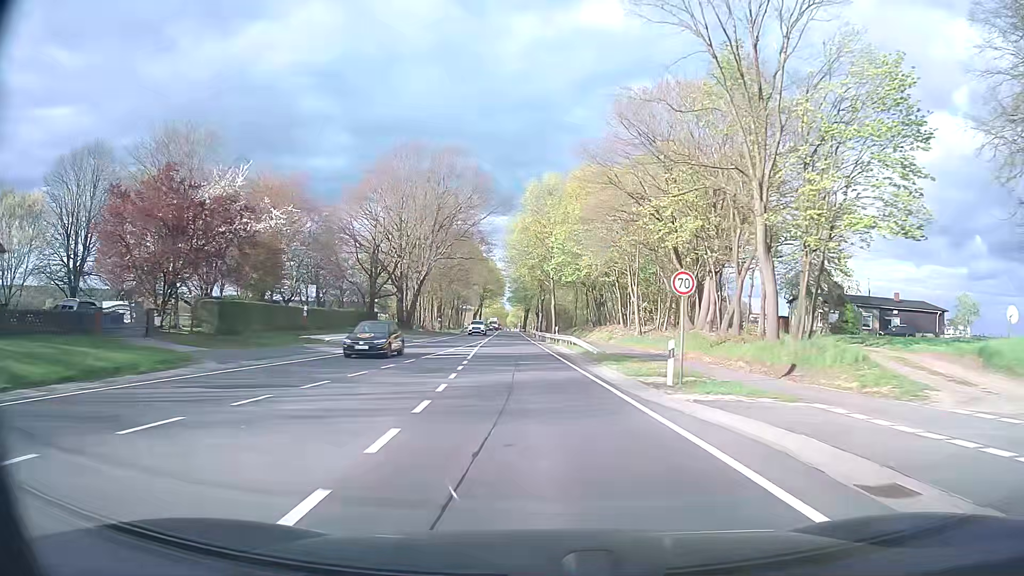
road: primary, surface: asphalt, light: Day
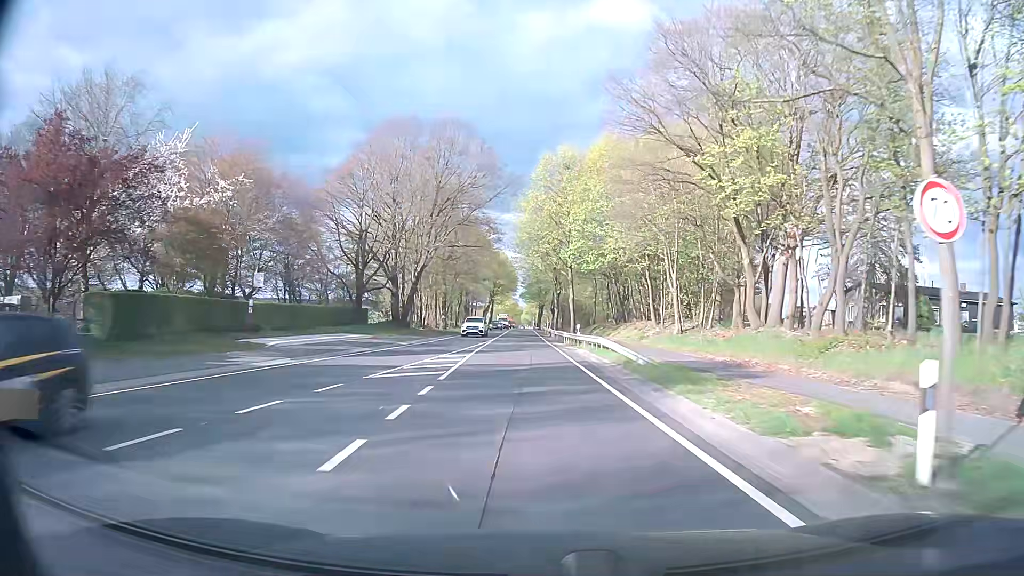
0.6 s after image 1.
(-0.1, +10.8) m; -1°
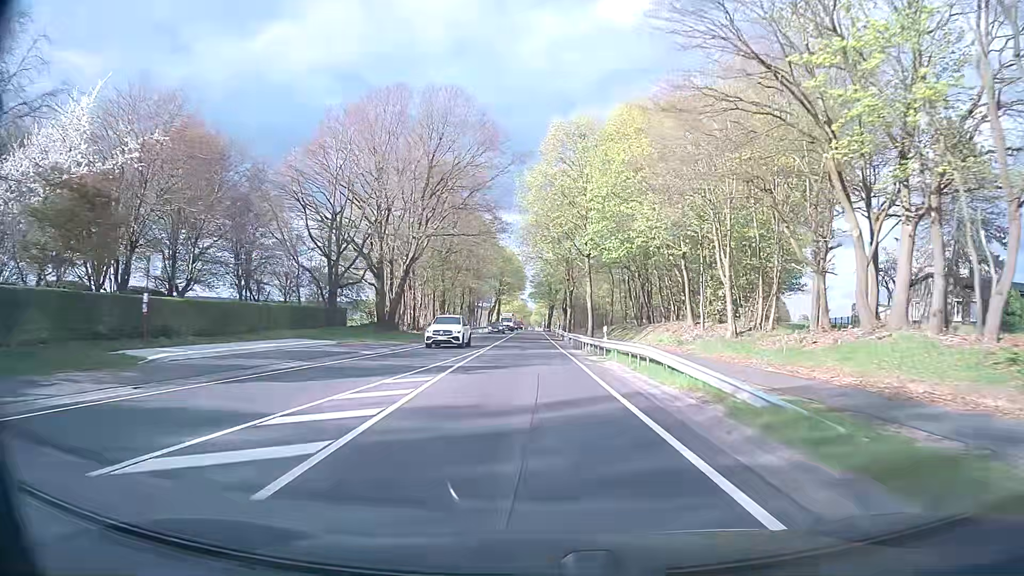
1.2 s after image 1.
(-0.1, +10.8) m; -1°
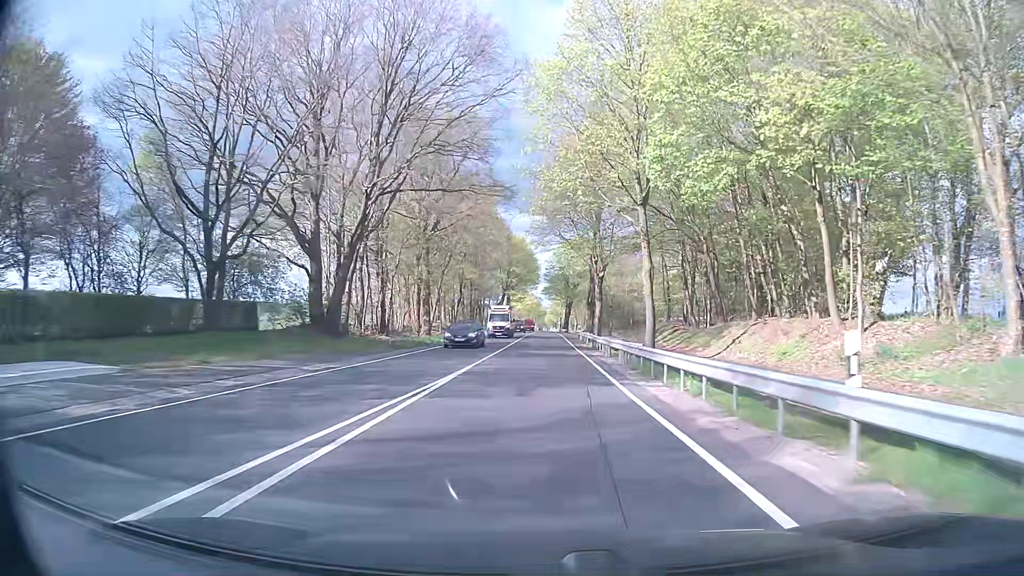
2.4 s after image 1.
(-0.2, +21.6) m; -1°
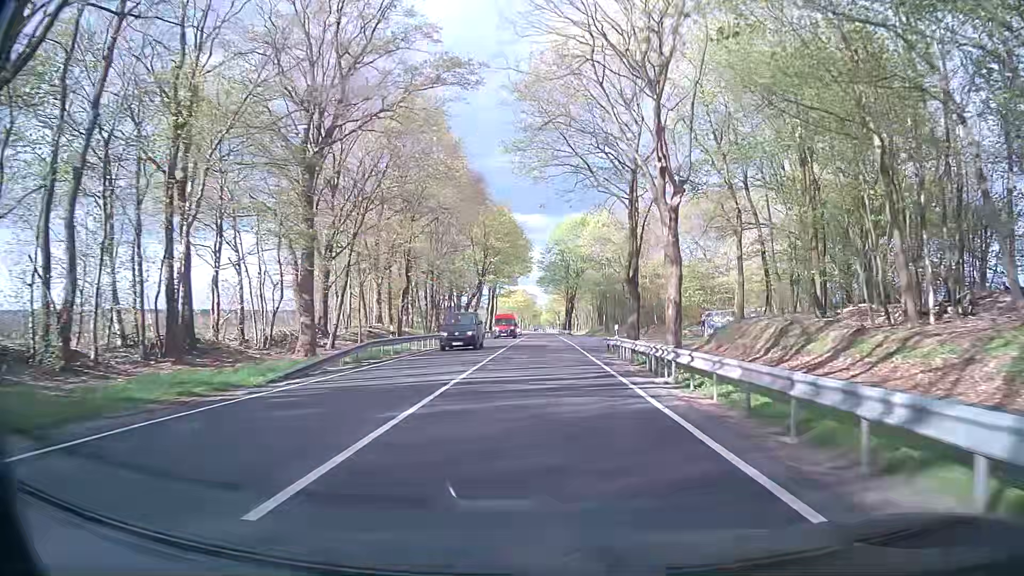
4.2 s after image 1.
(0.0, +32.4) m; 0°
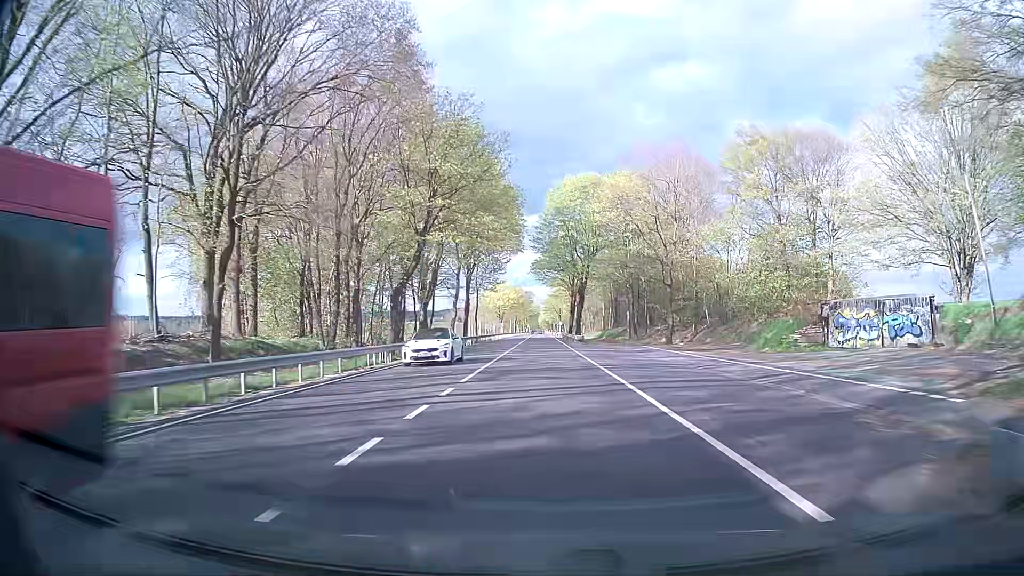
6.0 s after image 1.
(+0.2, +32.3) m; 0°
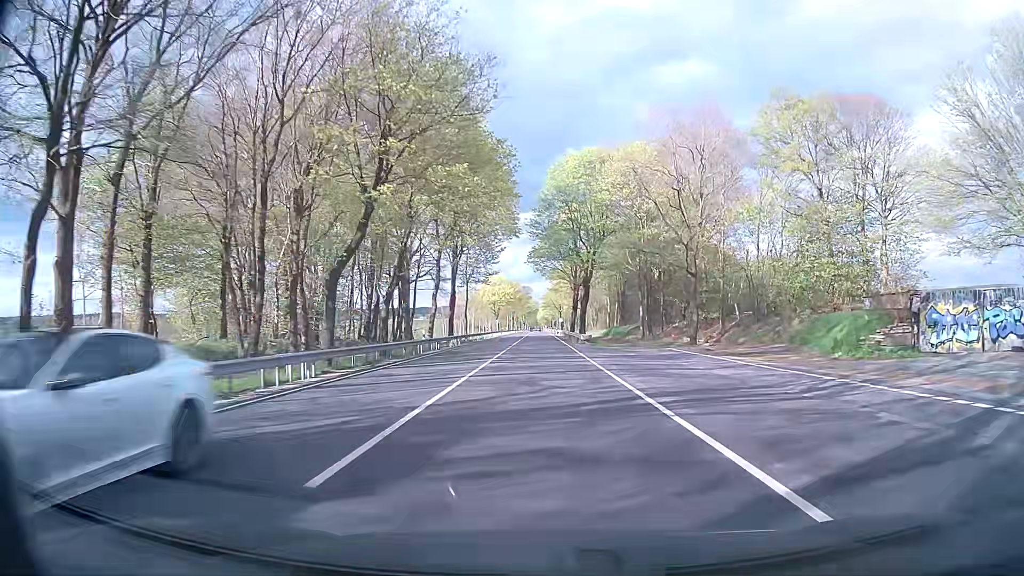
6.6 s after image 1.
(0.0, +10.8) m; 0°
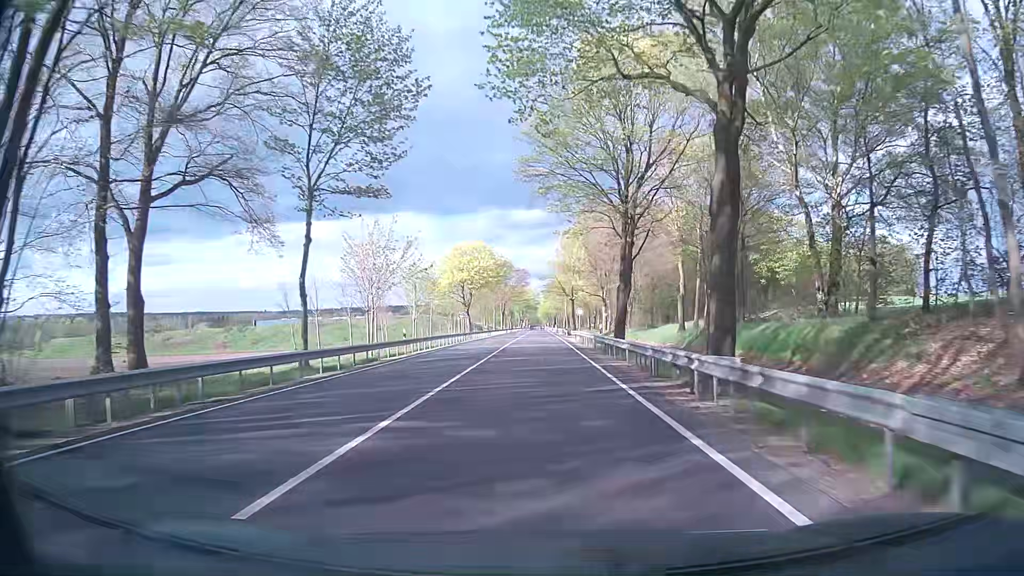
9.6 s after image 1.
(+0.2, +54.0) m; 0°
(0, +10) (0, +20) (0, +30) (0, +40) (0, +50) (0, +60) (0, +70) (0, +80) (0, +90) (-1, +100) m
